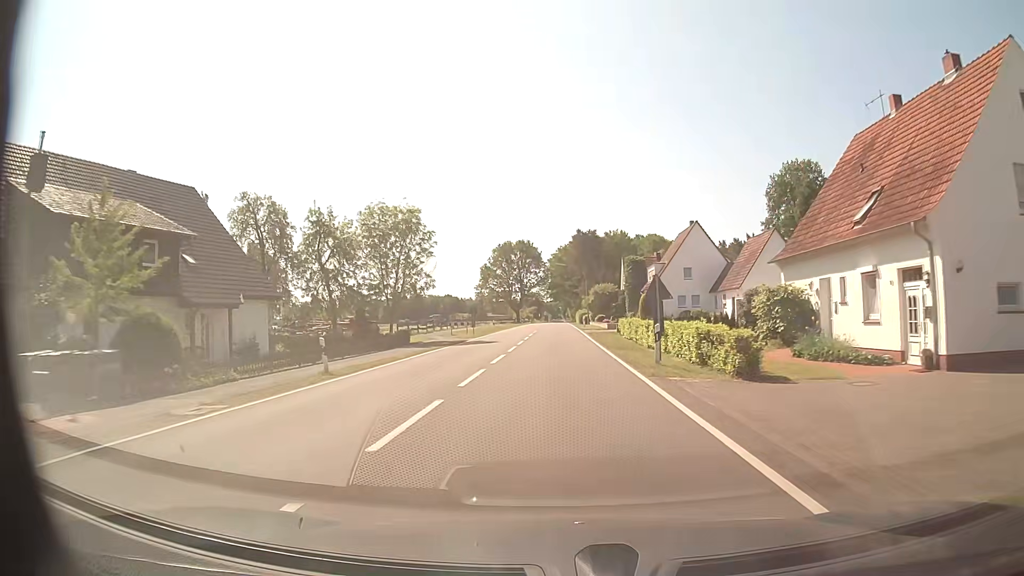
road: tertiary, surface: asphalt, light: Day
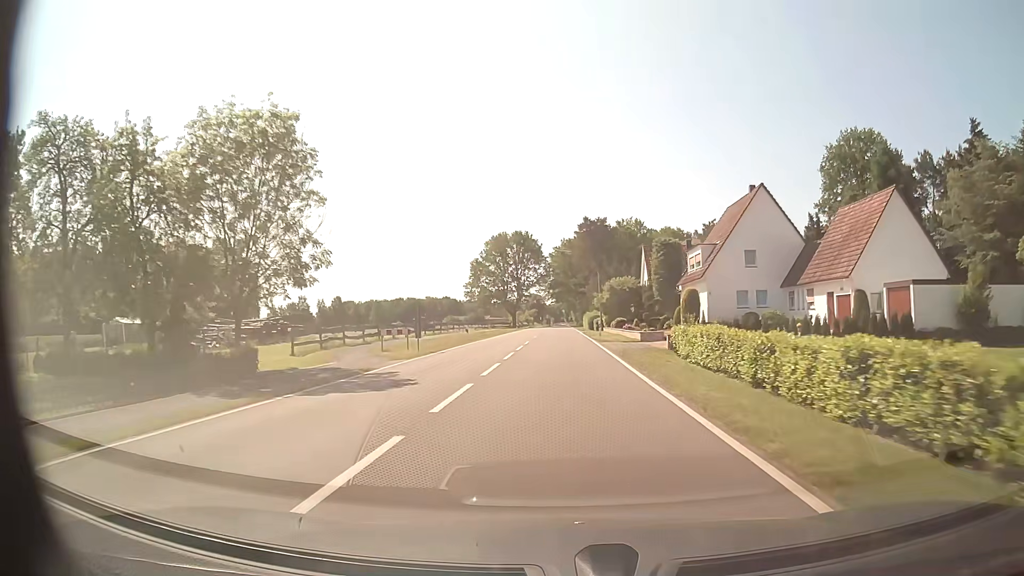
(-0.2, +21.6) m; -1°
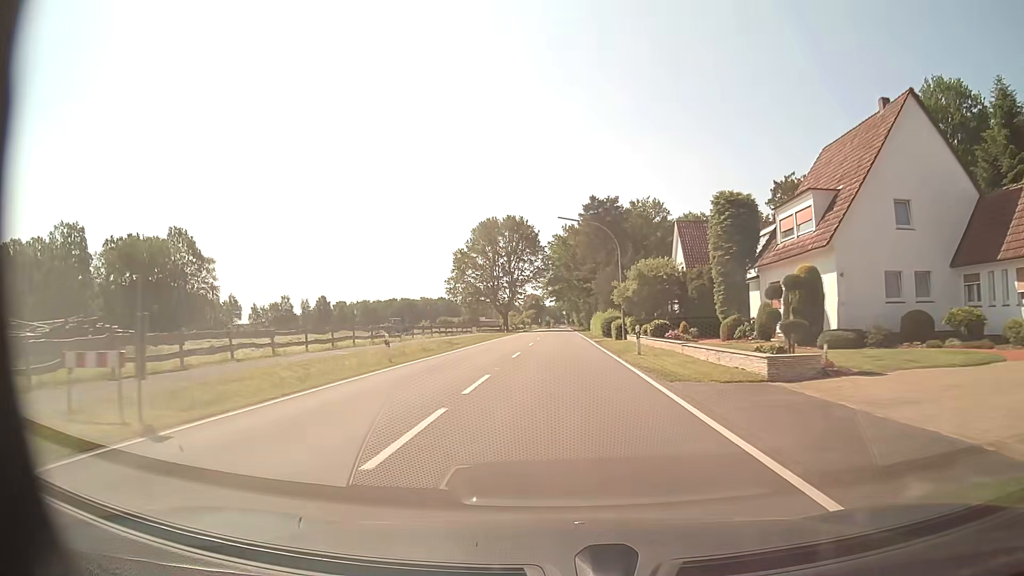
(0.0, +21.8) m; 0°
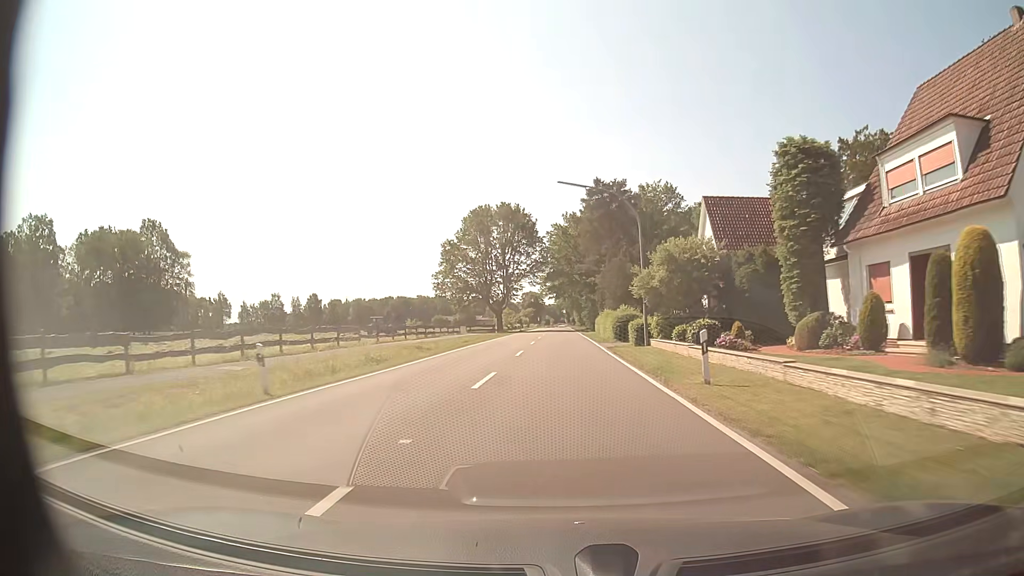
(0.0, +10.9) m; 0°
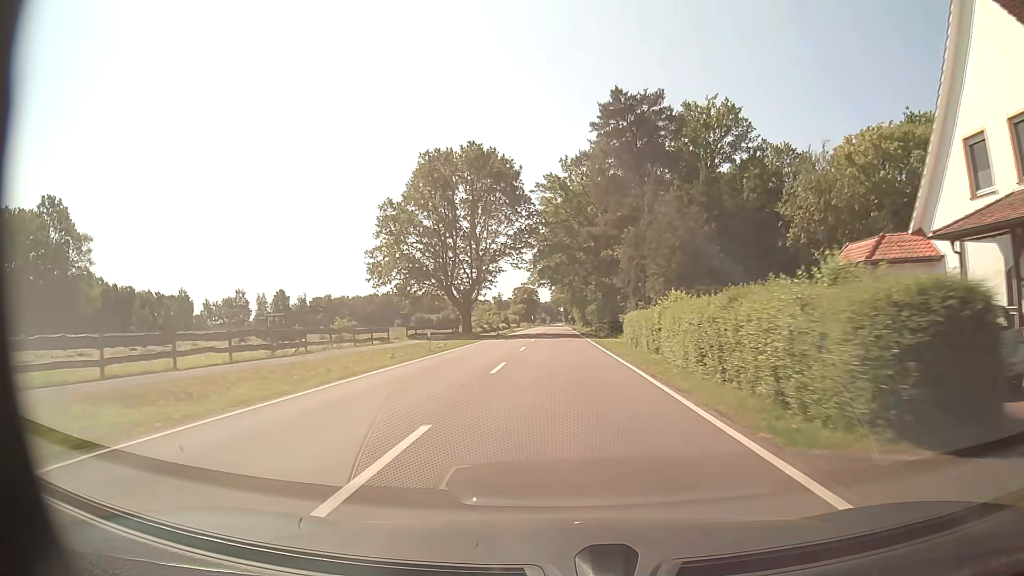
(+0.1, +33.0) m; 0°
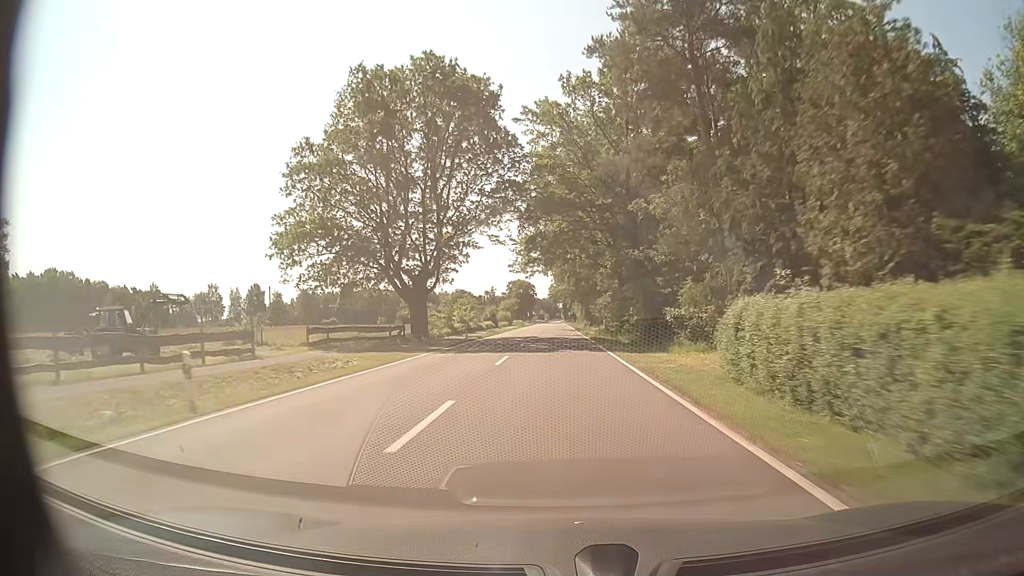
(0.0, +22.1) m; 0°
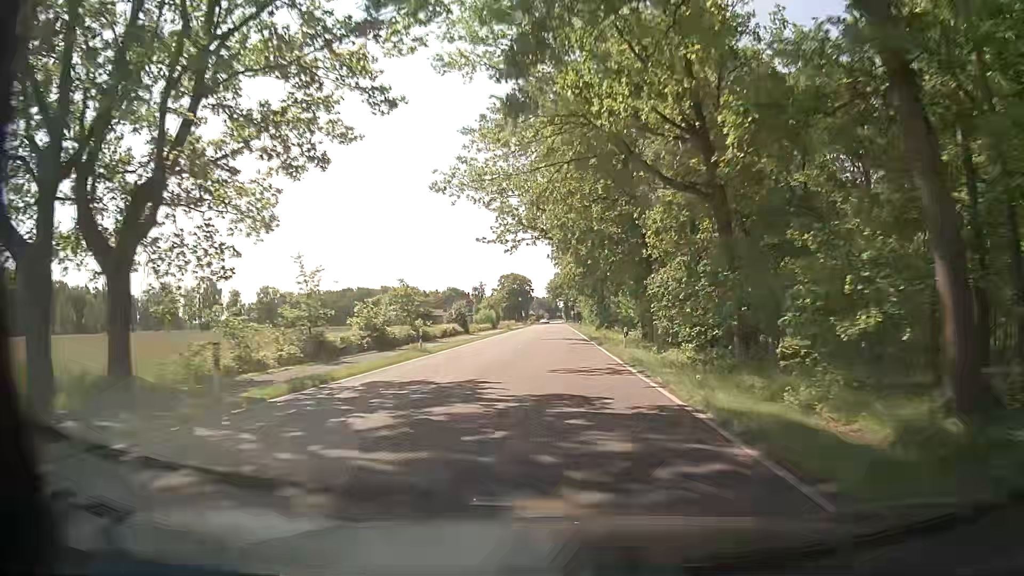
(0.0, +33.3) m; 0°
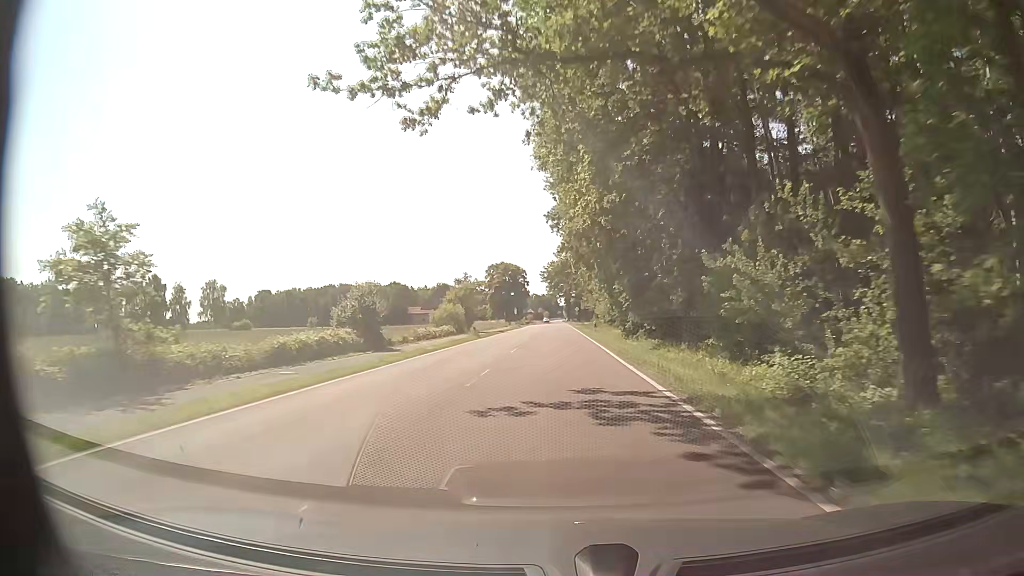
(+0.2, +33.4) m; +1°
(0, +10) (0, +20) (0, +30) (0, +40) (0, +50) (-1, +60) (-1, +70) (-1, +80) (-1, +90) (-1, +100) m
